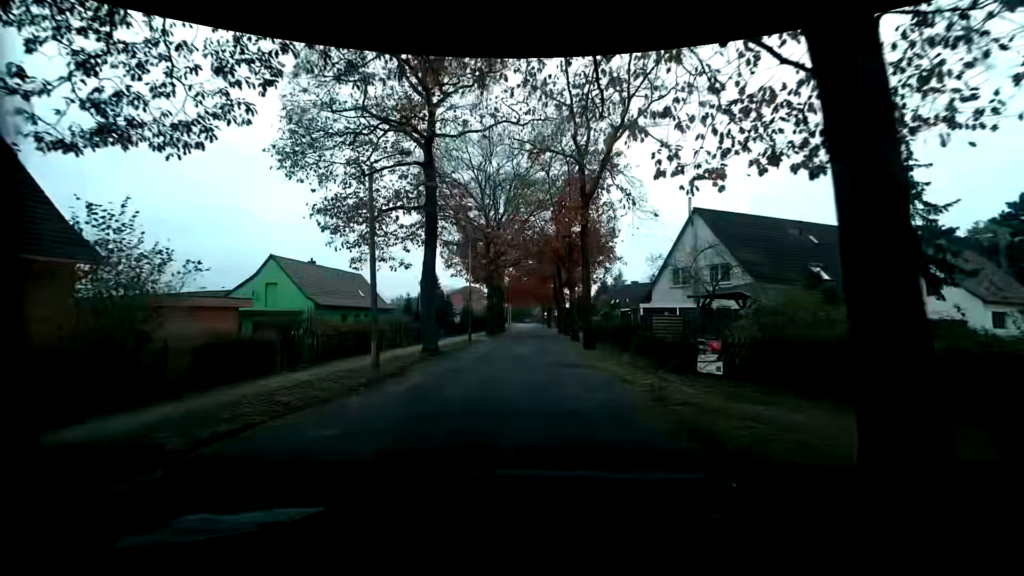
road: tertiary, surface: asphalt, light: Day
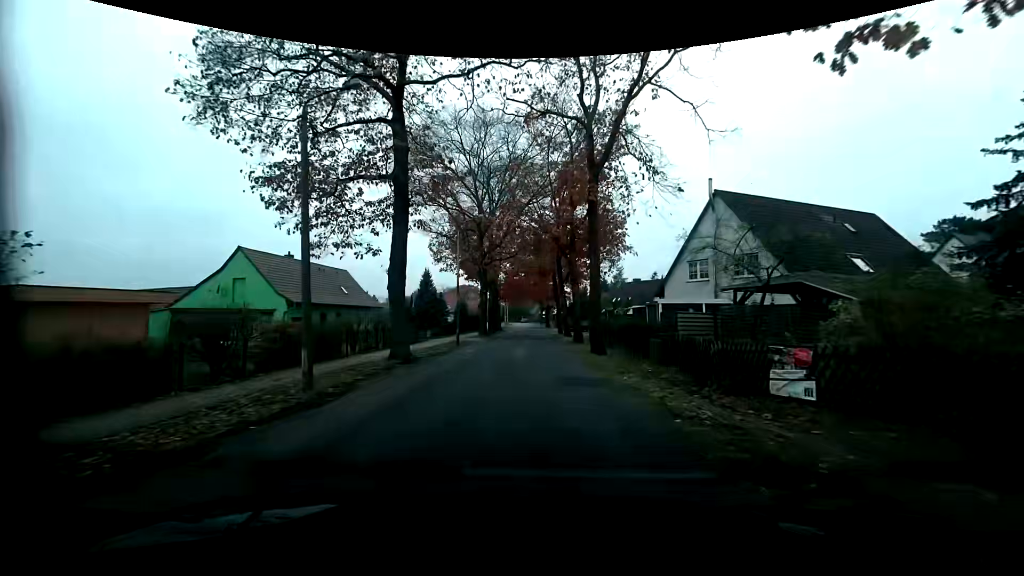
(+0.1, +4.6) m; +1°
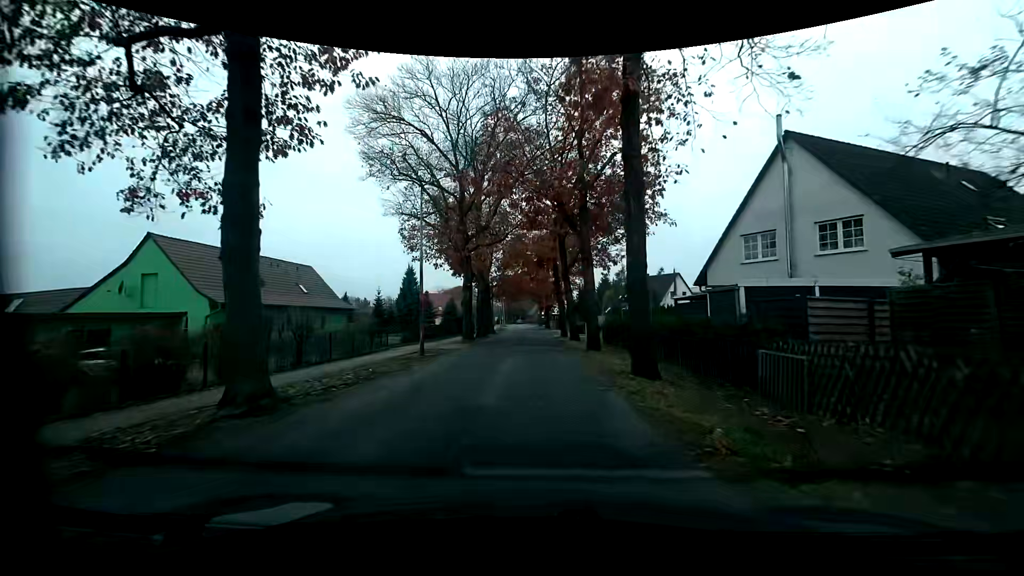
(0.0, +9.4) m; 0°
(0, +10) (0, +20) (0, +30) (0, +40) (0, +50) (0, +60) (0, +70) (-1, +80) (-1, +90) (-1, +100) m
